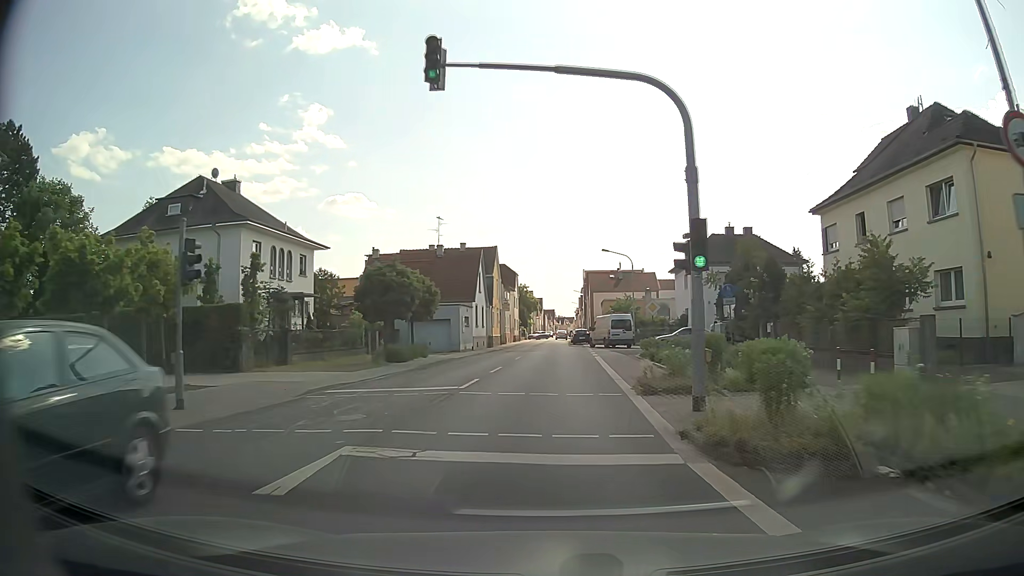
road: tertiary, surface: asphalt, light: Day
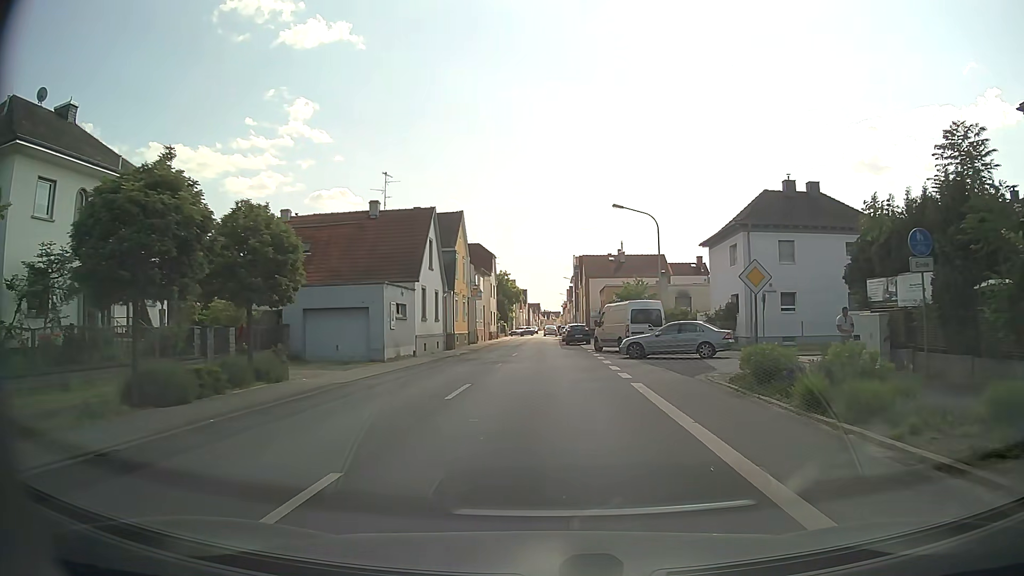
(+0.1, +17.7) m; 0°
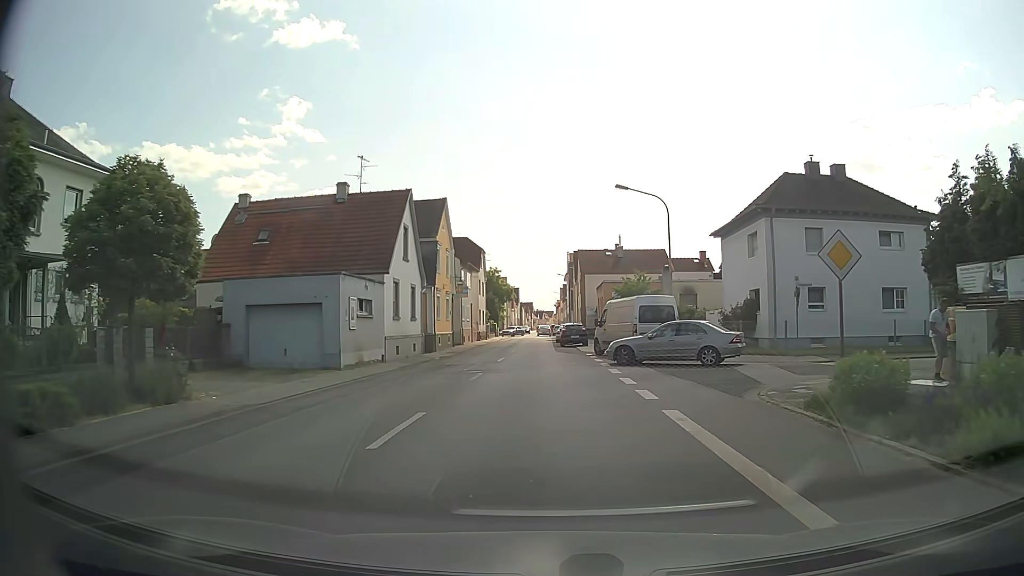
(+0.1, +4.8) m; +1°
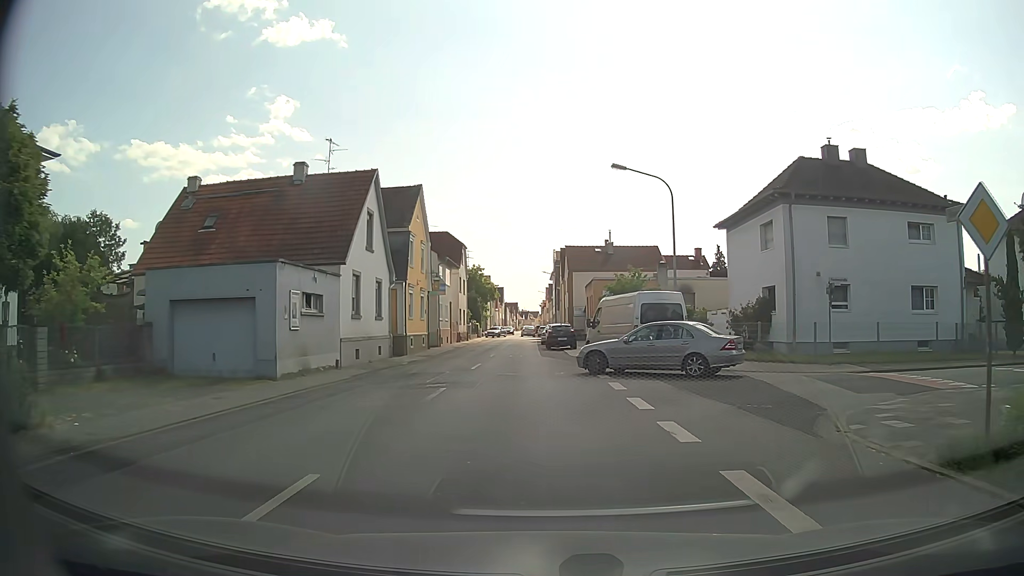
(0.0, +4.1) m; +2°
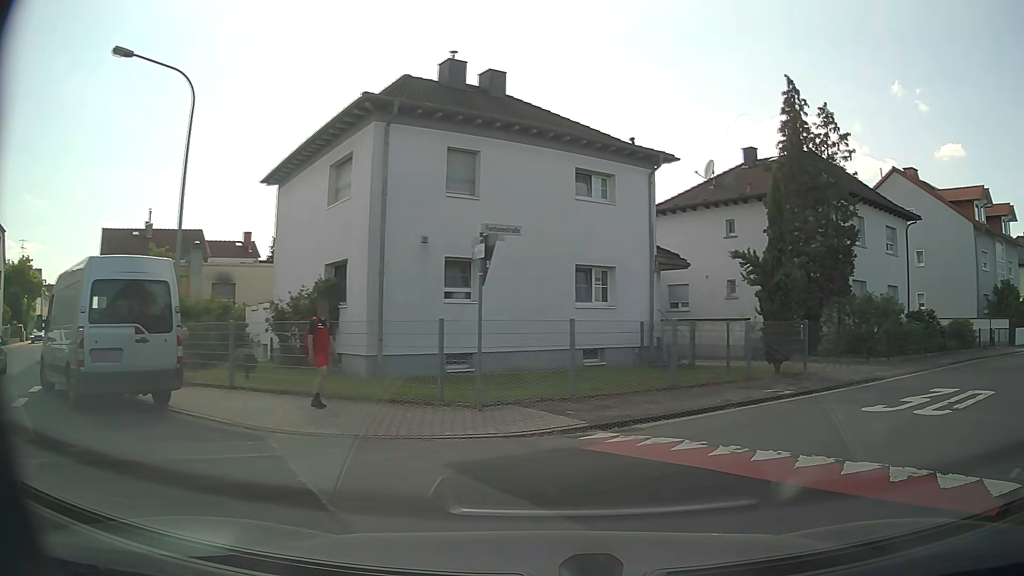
(+2.3, +11.0) m; +36°
